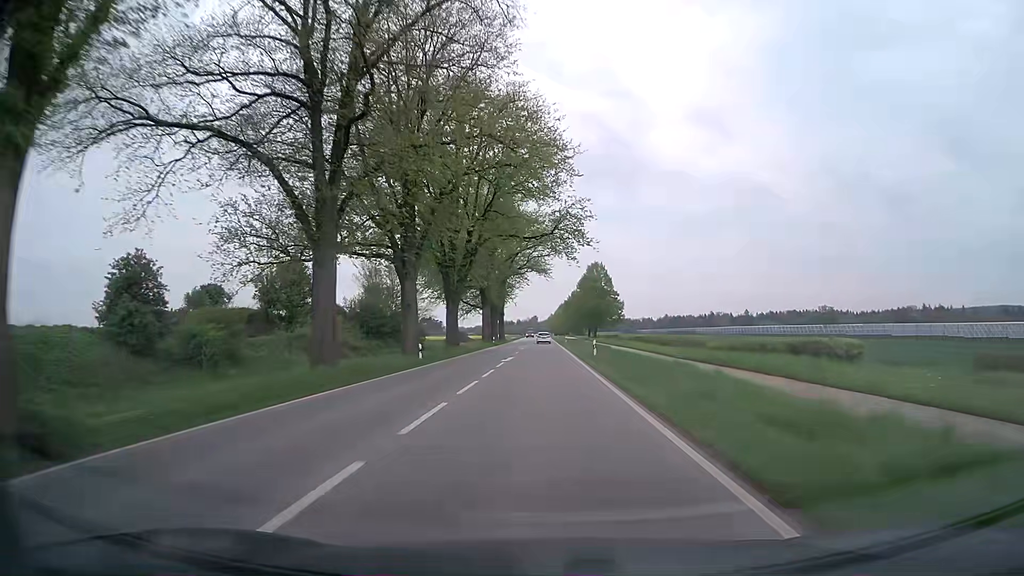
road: secondary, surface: asphalt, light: Day
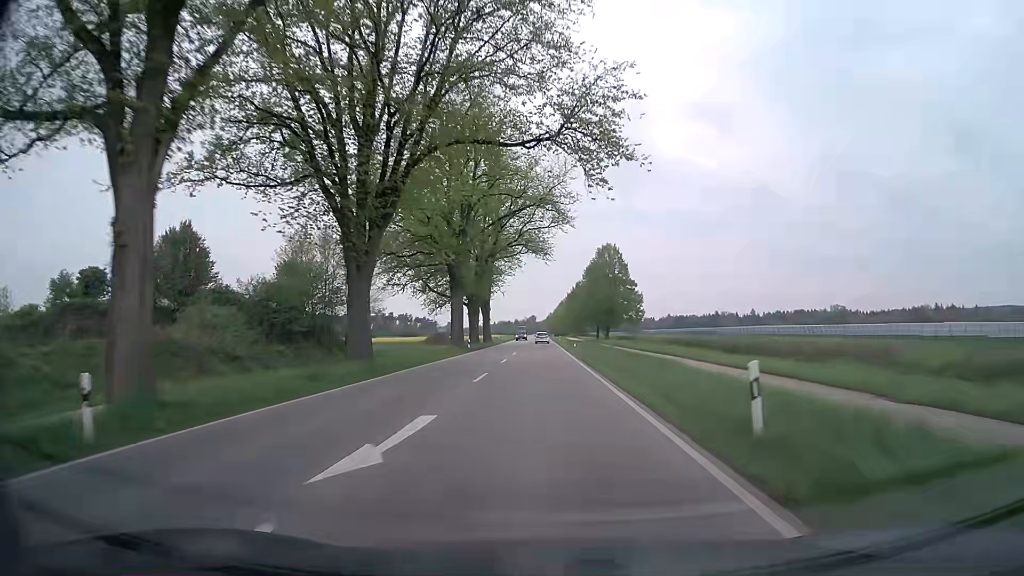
(-0.1, +26.4) m; 0°
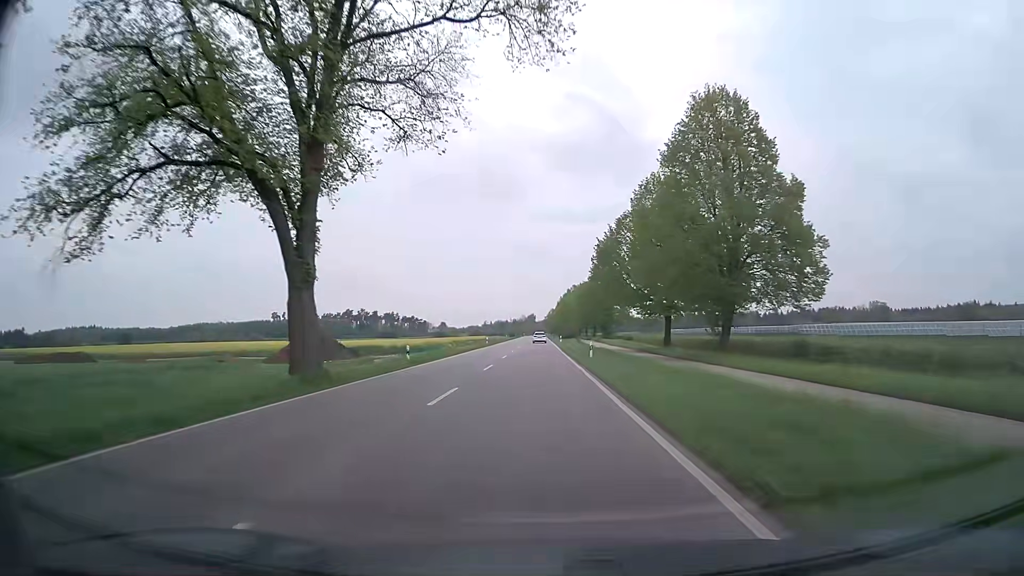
(0.0, +66.1) m; 0°
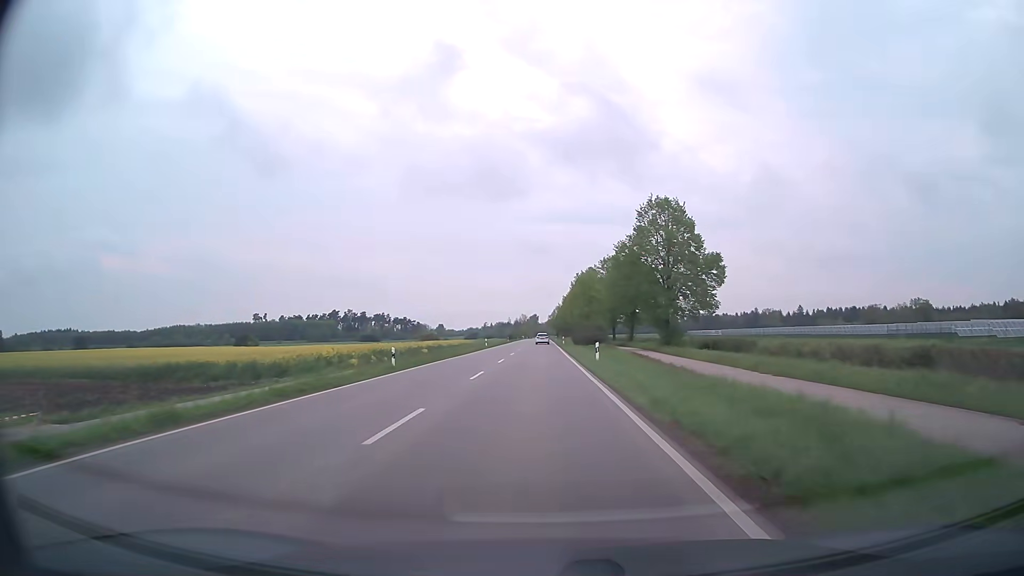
(-0.3, +52.6) m; 0°
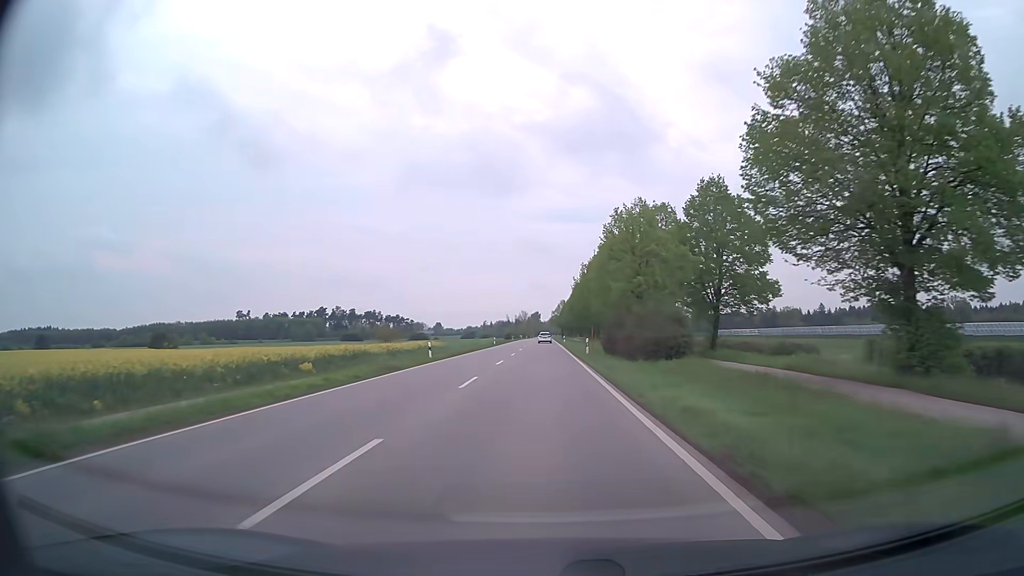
(-0.2, +39.8) m; 0°
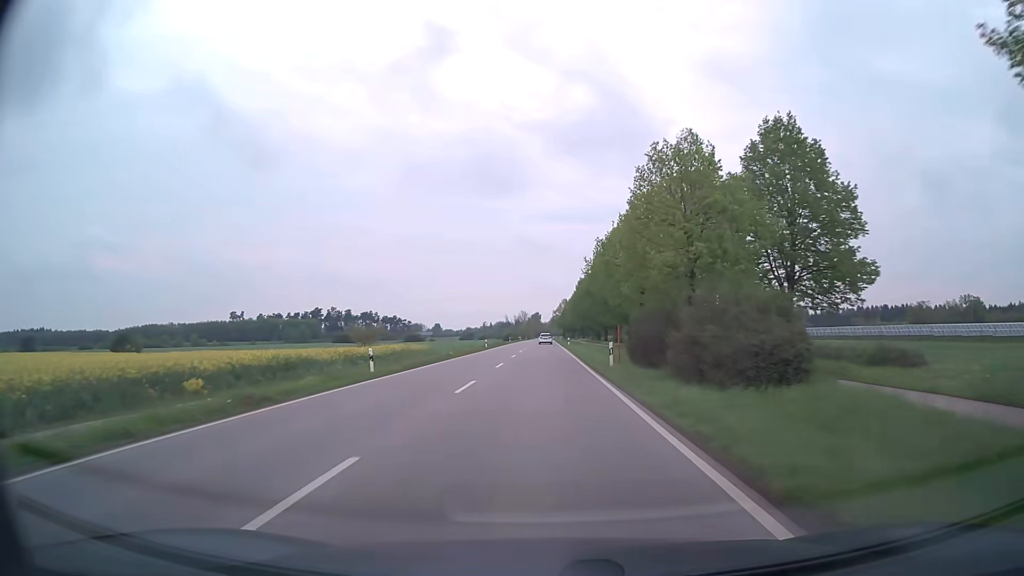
(0.0, +13.3) m; 0°
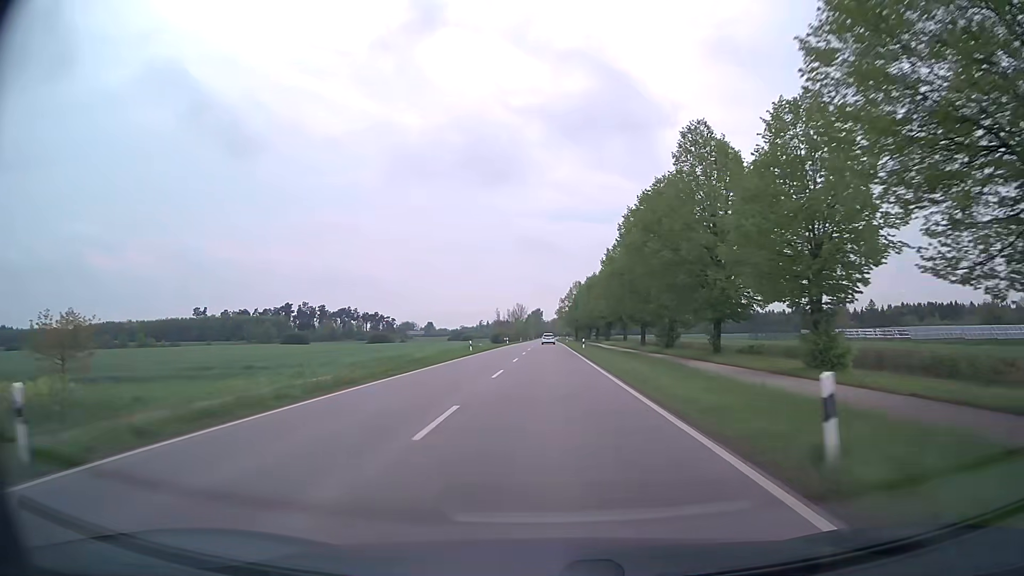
(0.0, +66.9) m; 0°
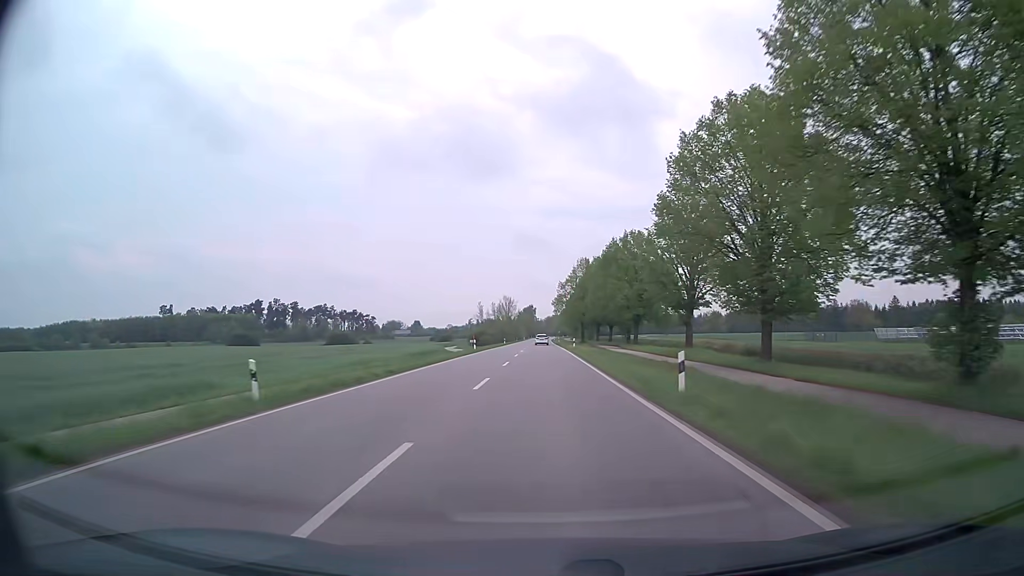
(+0.1, +40.3) m; +1°
(0, +10) (0, +20) (0, +30) (0, +40) (0, +50) (0, +60) (0, +70) (0, +80) (0, +90) (0, +100) m
